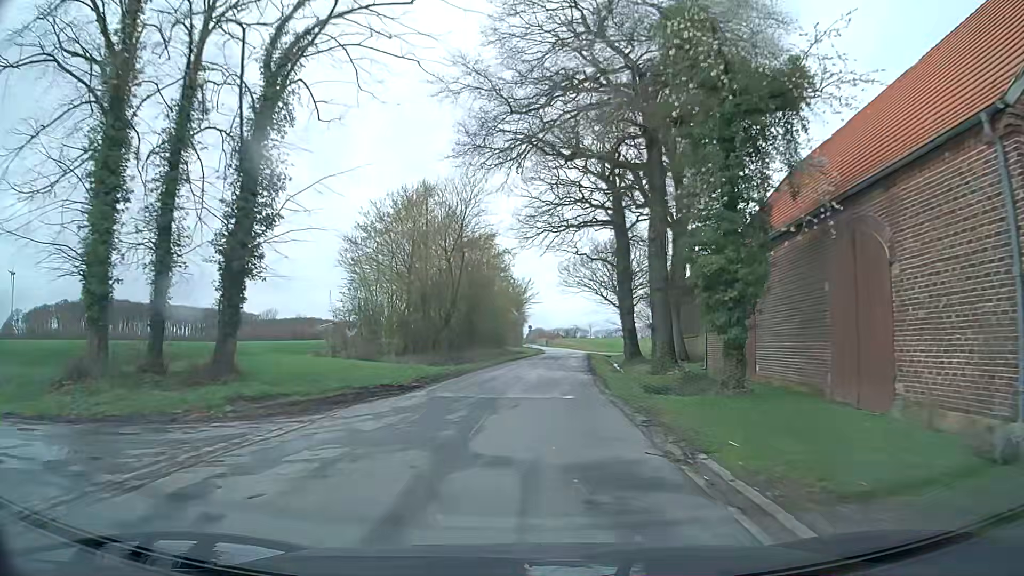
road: unclassified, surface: asphalt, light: Day
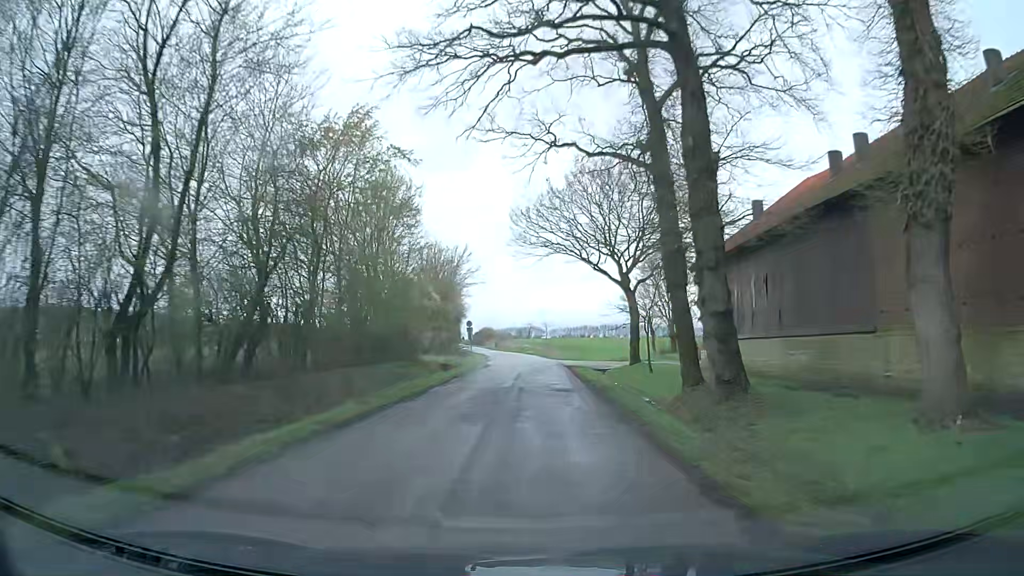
(+1.3, +30.2) m; +5°
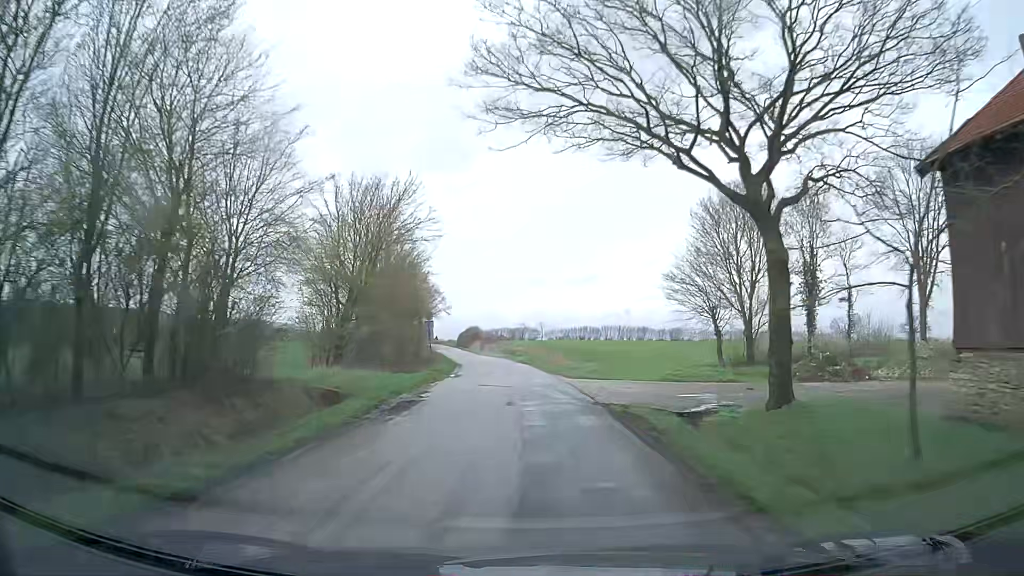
(+0.1, +23.3) m; 0°
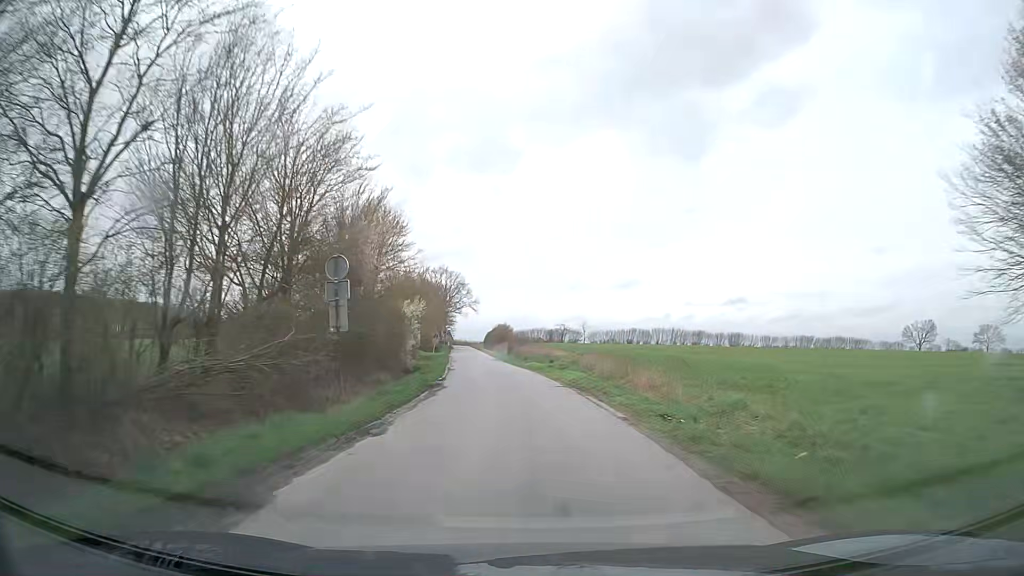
(-0.6, +27.1) m; -3°
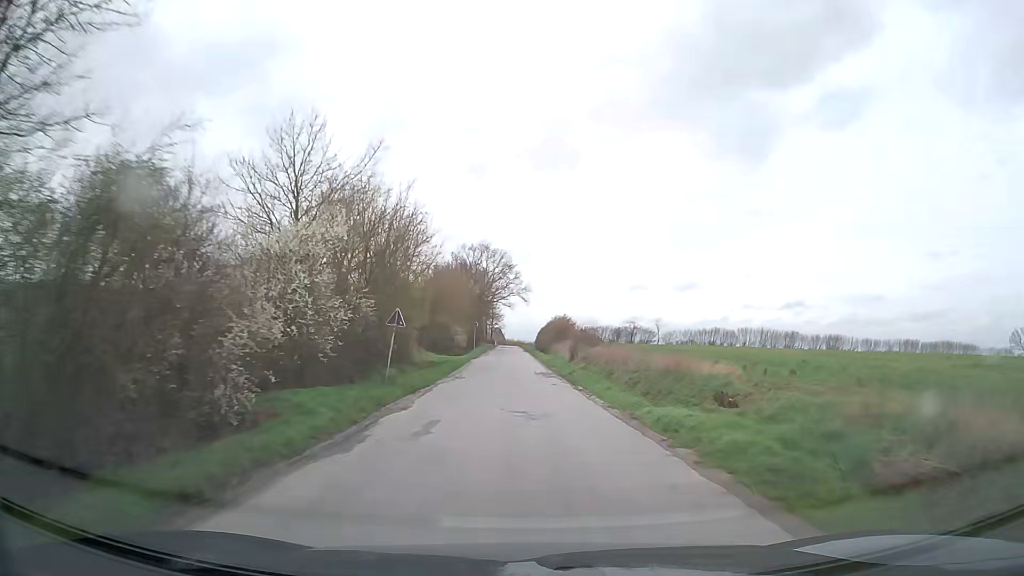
(-1.0, +31.5) m; -4°
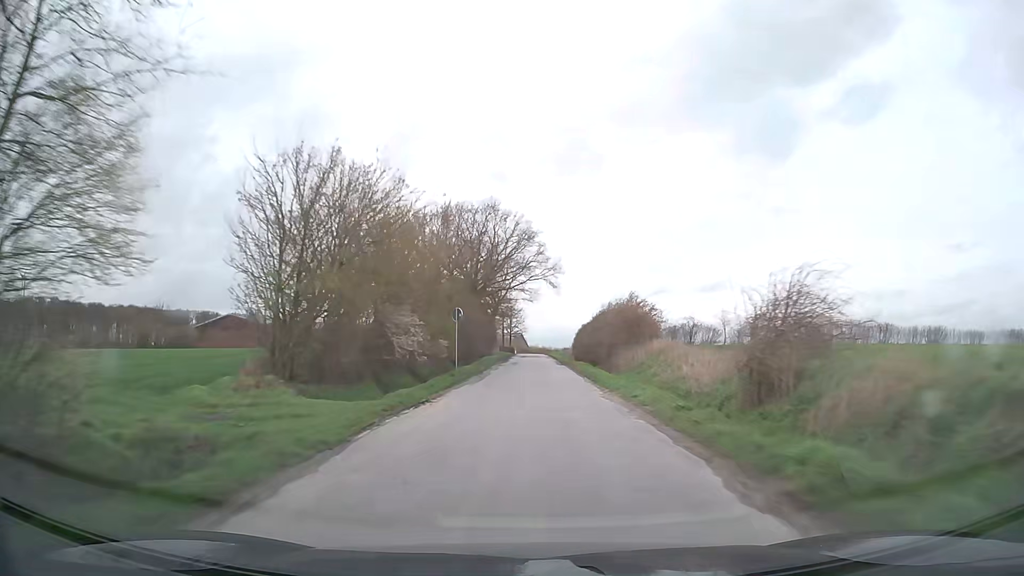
(-0.8, +35.6) m; -2°
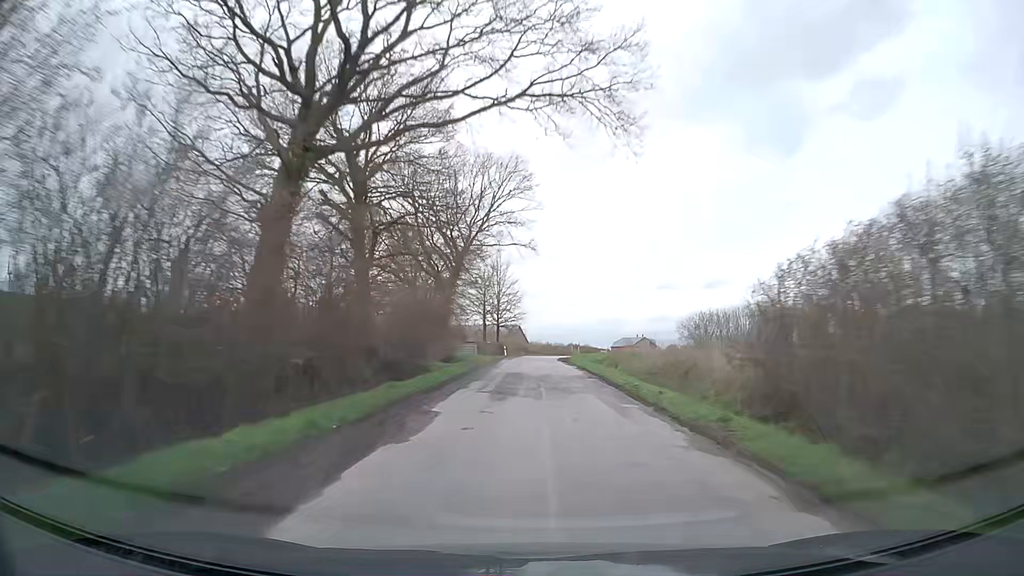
(+0.2, +54.2) m; 0°
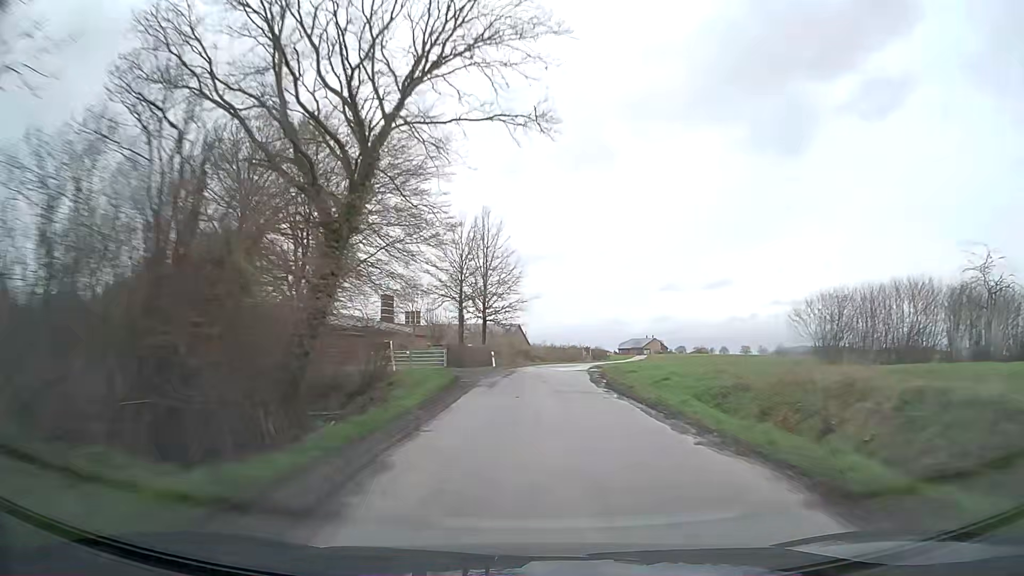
(-0.1, +28.4) m; 0°
(0, +10) (0, +20) (+1, +30) (+1, +40) (+2, +50) (+4, +60) (+5, +70) (+7, +80) (+9, +89) (+11, +99) m
